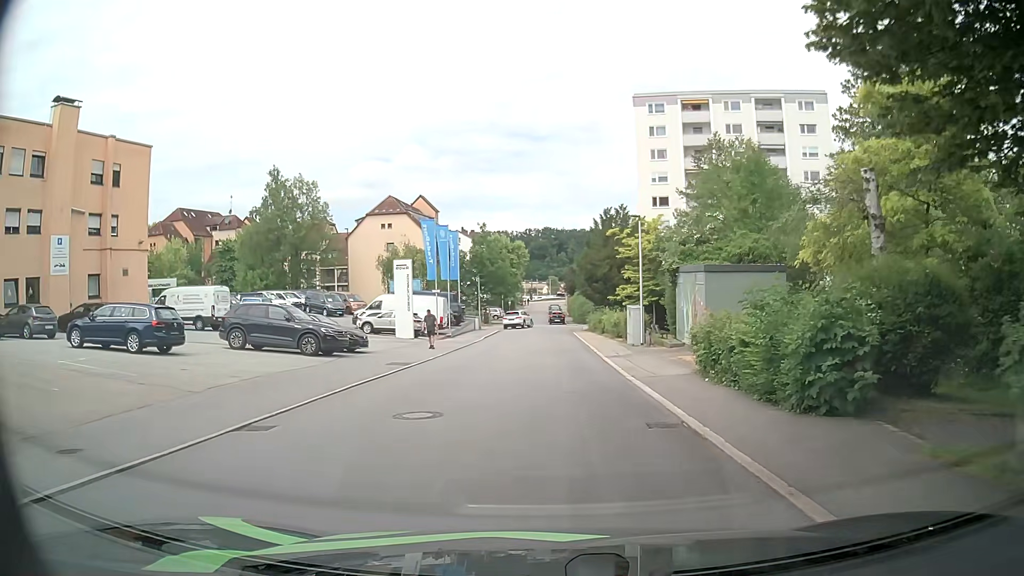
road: residential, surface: asphalt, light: Day
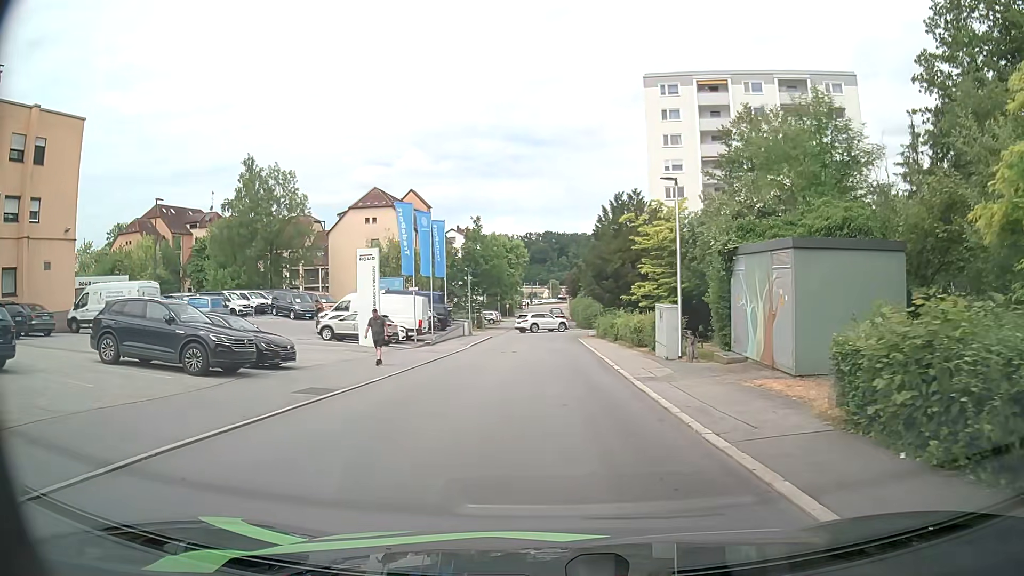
(0.0, +8.0) m; 0°
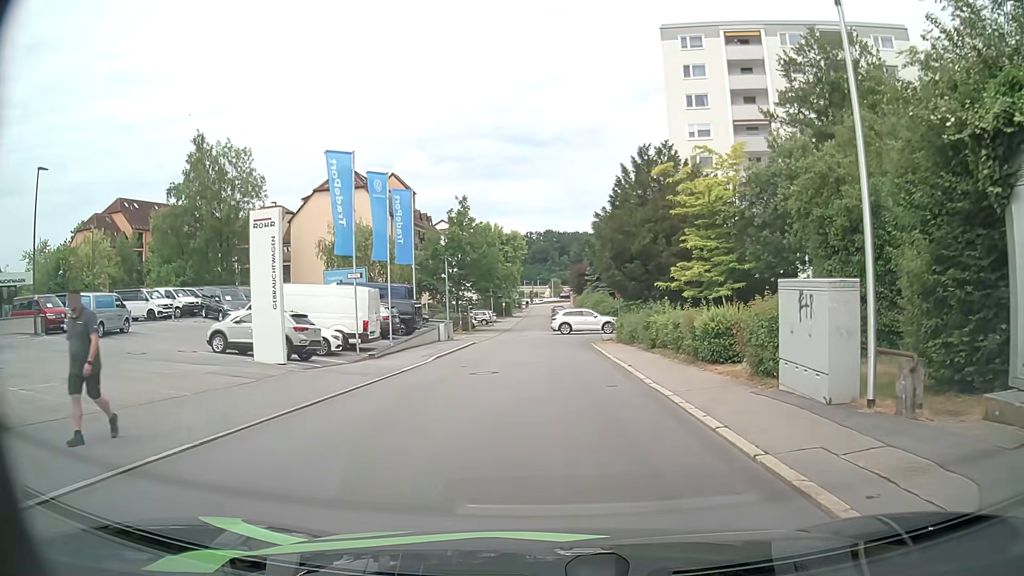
(-0.1, +12.1) m; 0°
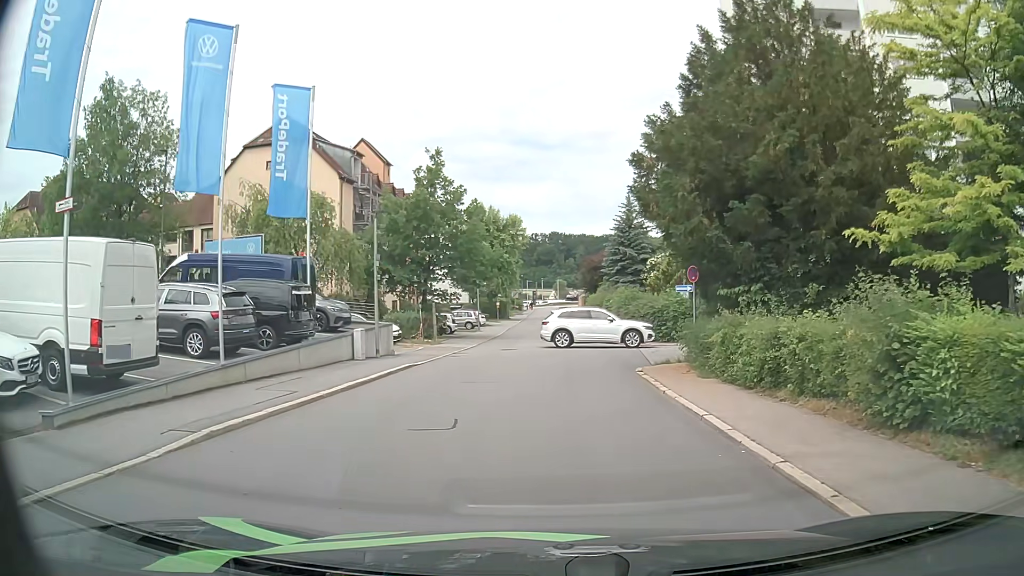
(-0.1, +17.2) m; -1°
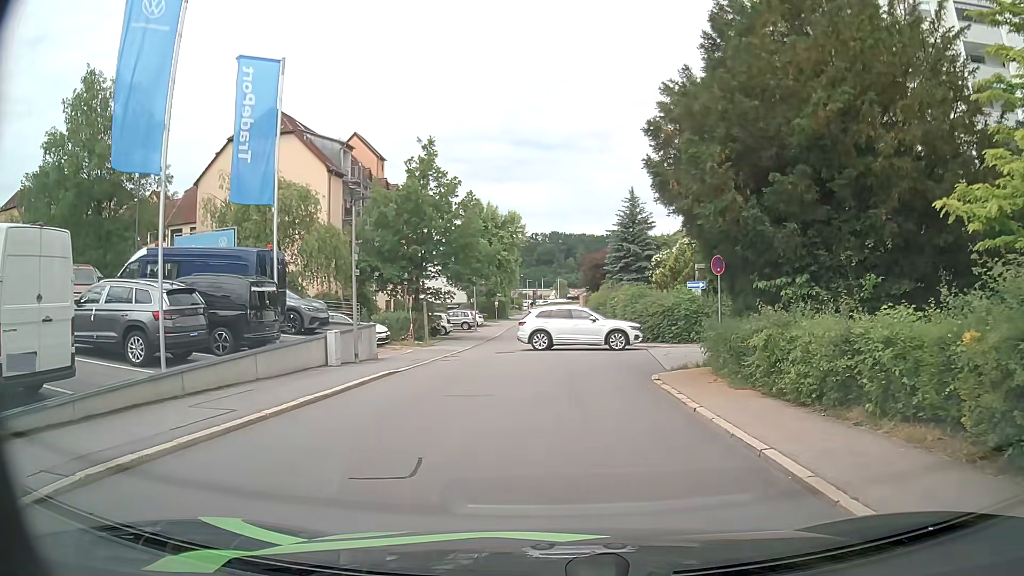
(0.0, +2.5) m; 0°
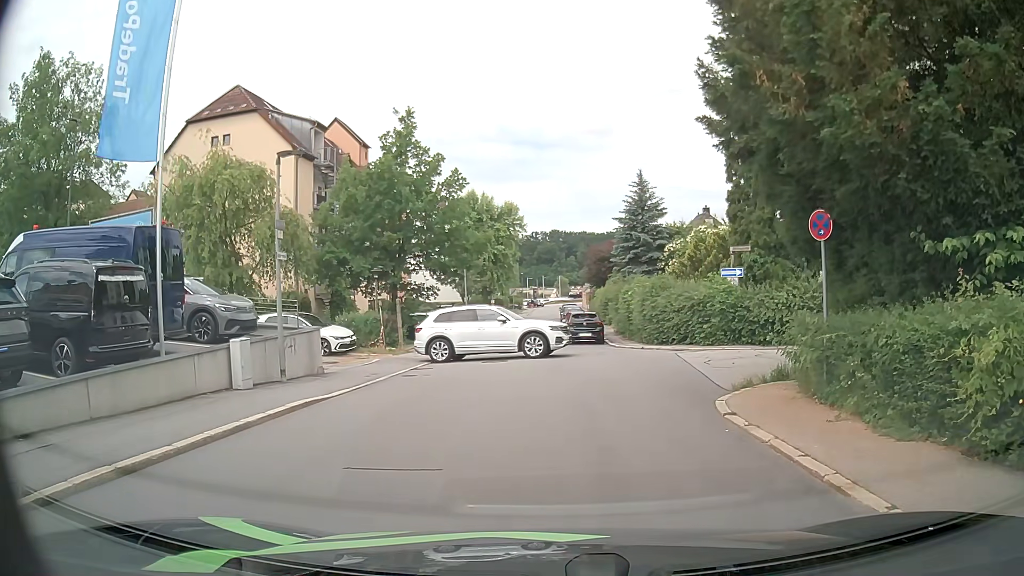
(0.0, +5.7) m; 0°
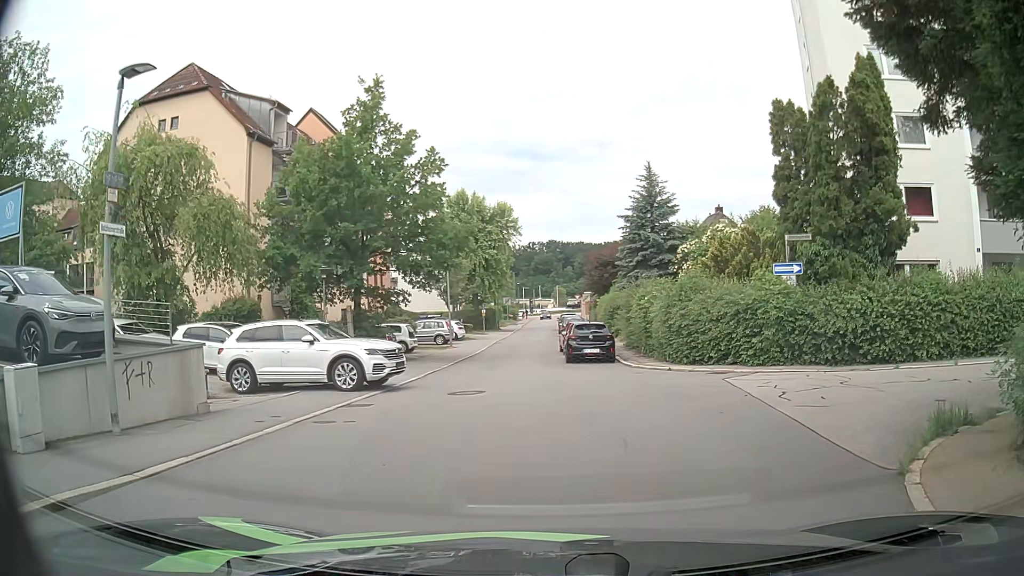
(+0.1, +6.2) m; 0°
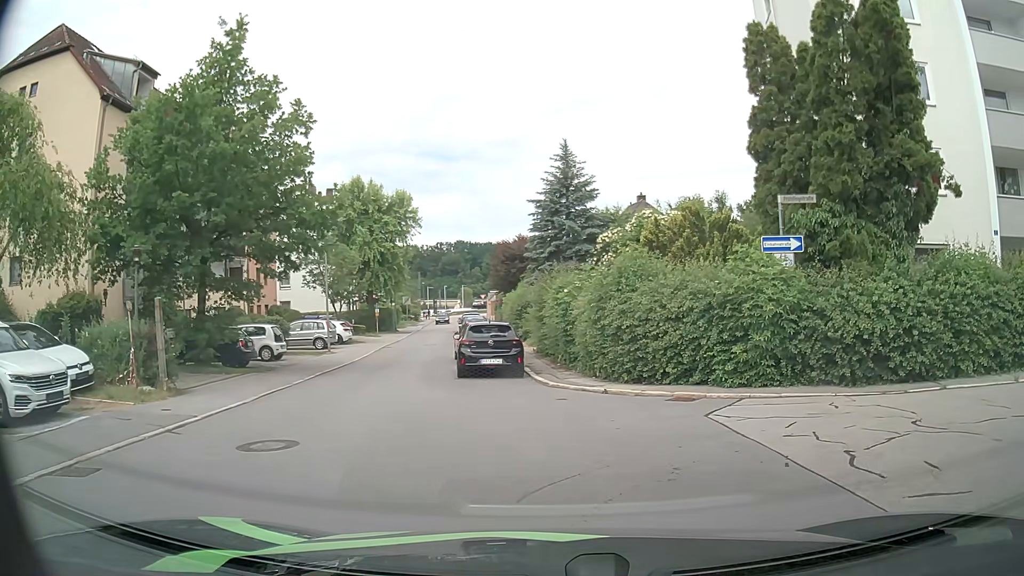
(+0.3, +6.1) m; +7°
